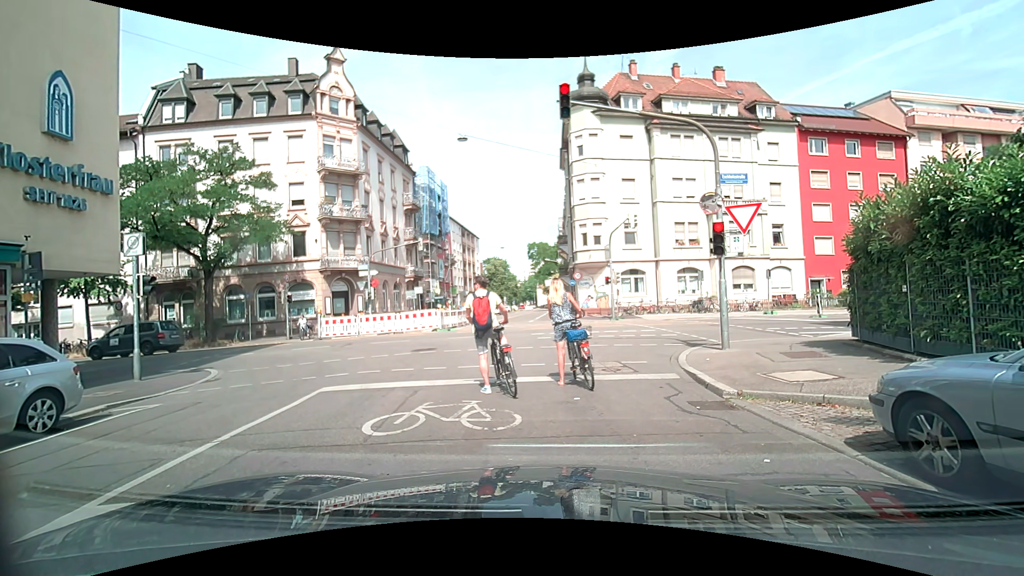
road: residential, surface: asphalt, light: Day
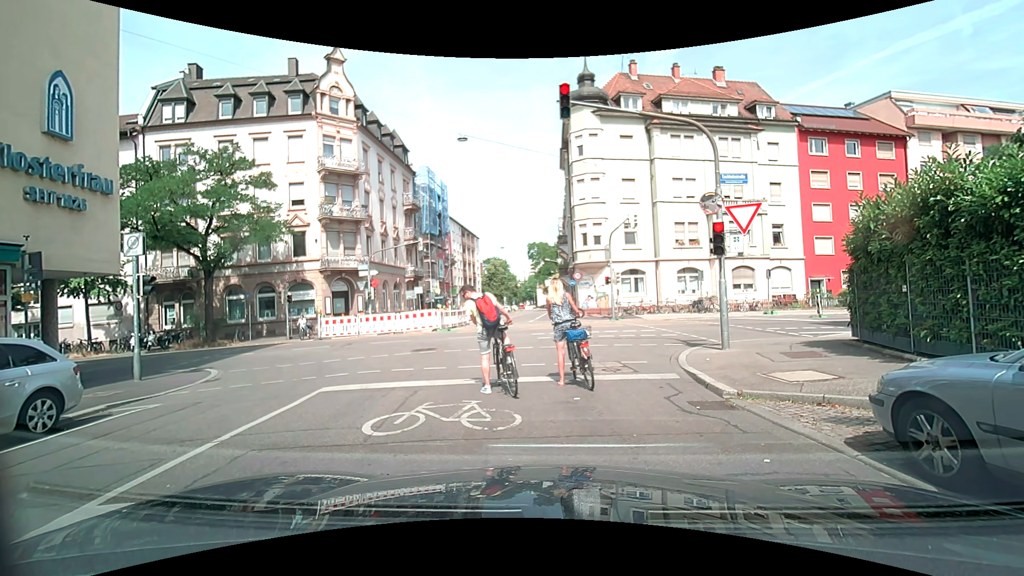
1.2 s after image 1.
(0.0, 0.0) m; 0°
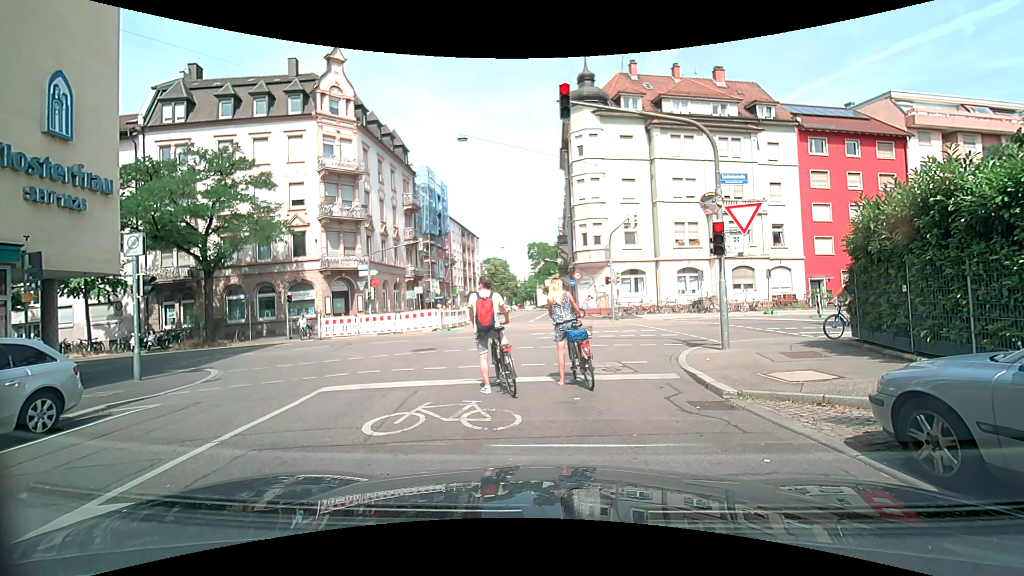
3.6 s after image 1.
(0.0, 0.0) m; 0°
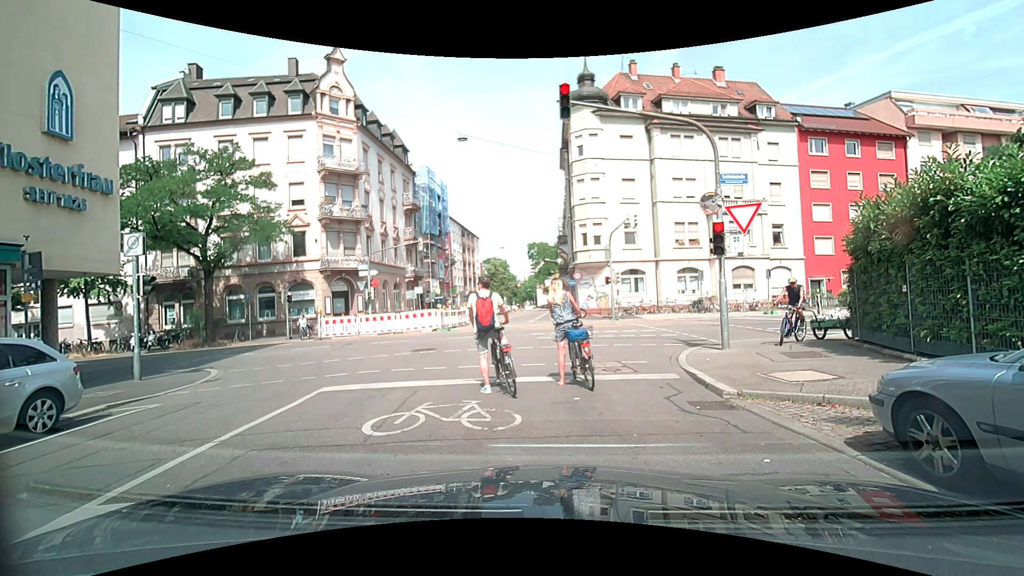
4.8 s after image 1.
(0.0, 0.0) m; 0°
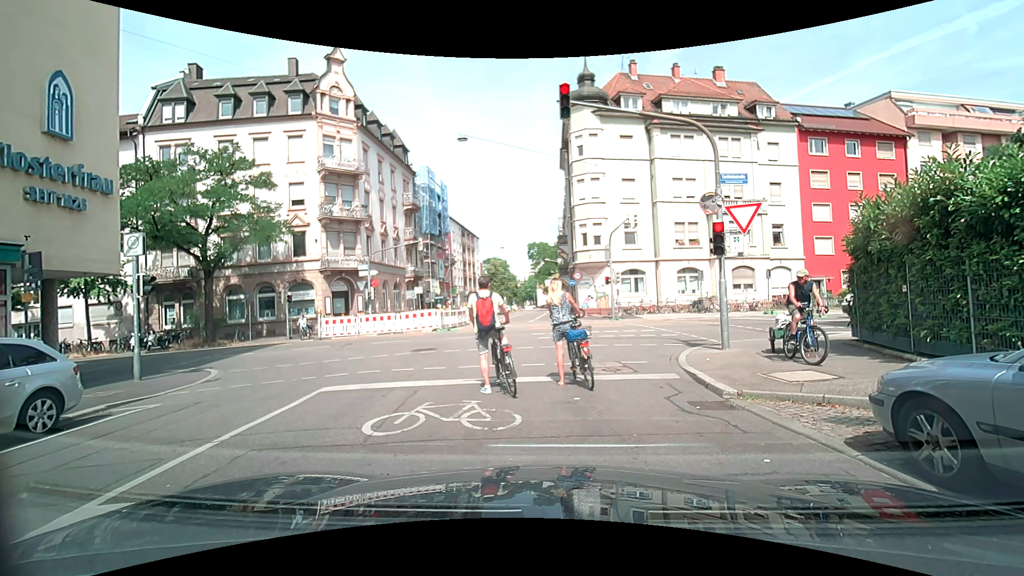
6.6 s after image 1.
(0.0, 0.0) m; 0°
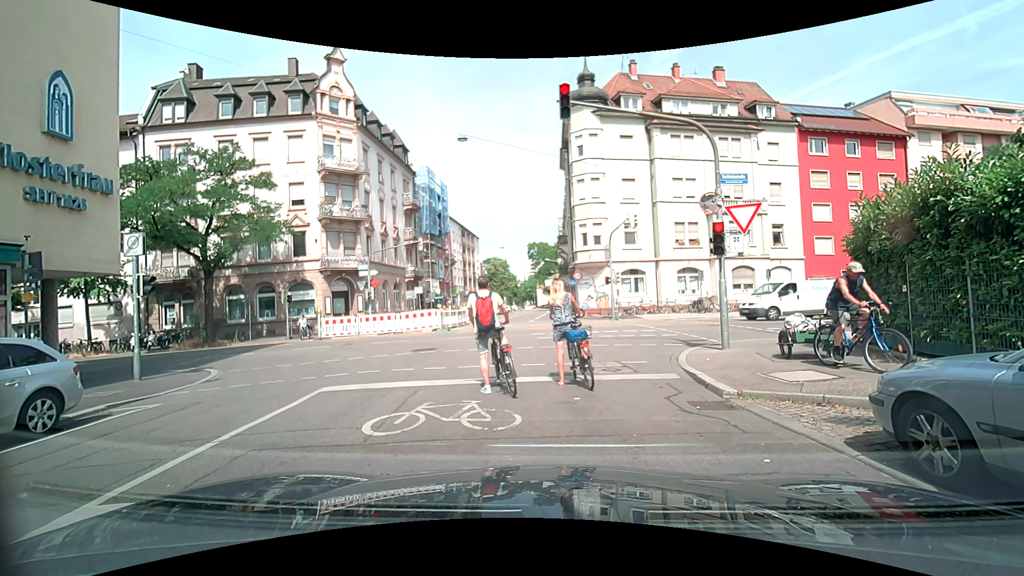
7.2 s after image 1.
(0.0, 0.0) m; 0°
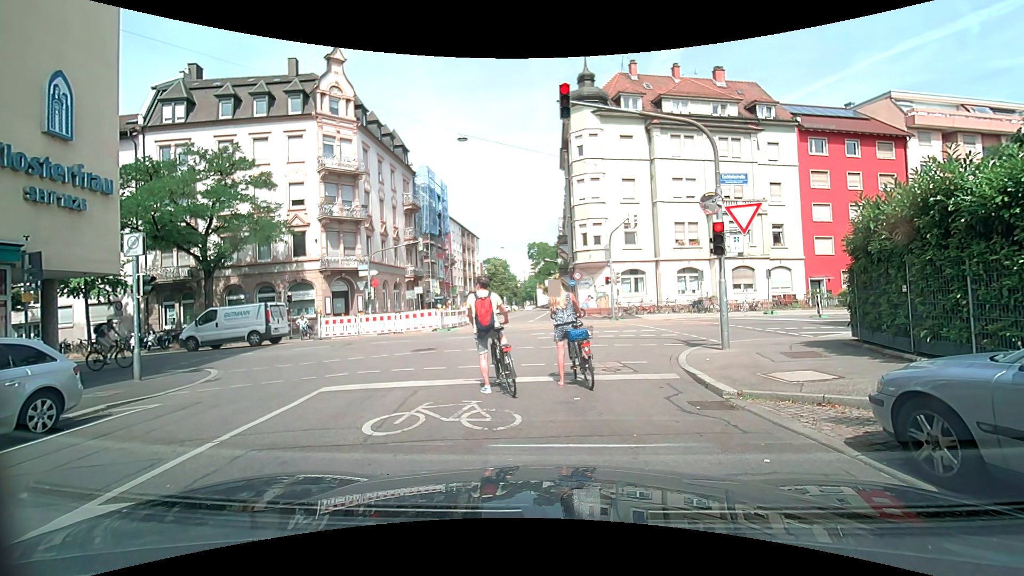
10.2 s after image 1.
(0.0, 0.0) m; 0°
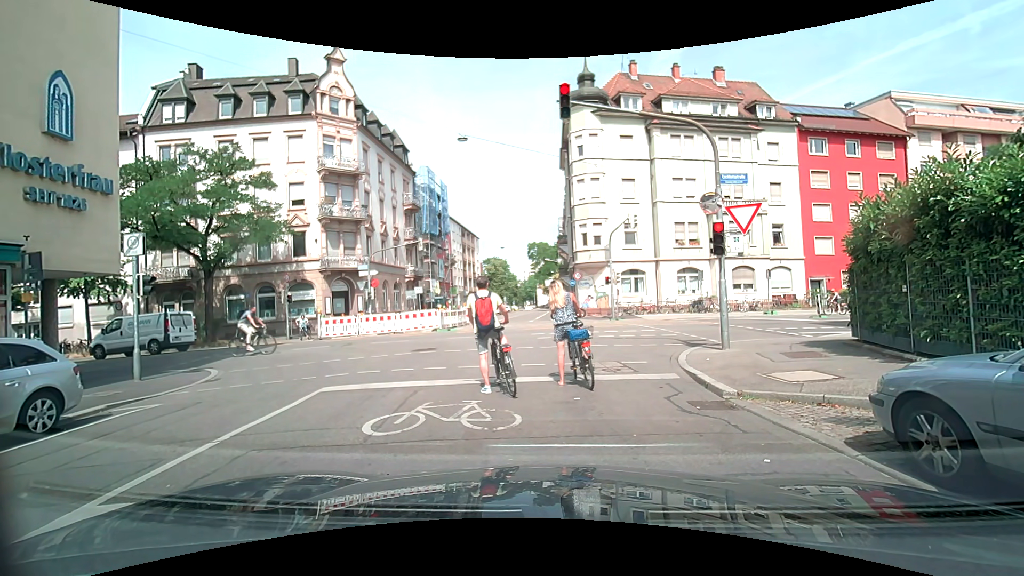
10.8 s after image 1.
(0.0, 0.0) m; 0°
(-1, +10) (-3, +20) (-4, +30) (-5, +40) (-5, +50) (-6, +60) (-6, +70) (-6, +80) (-6, +90) (-7, +100) m
